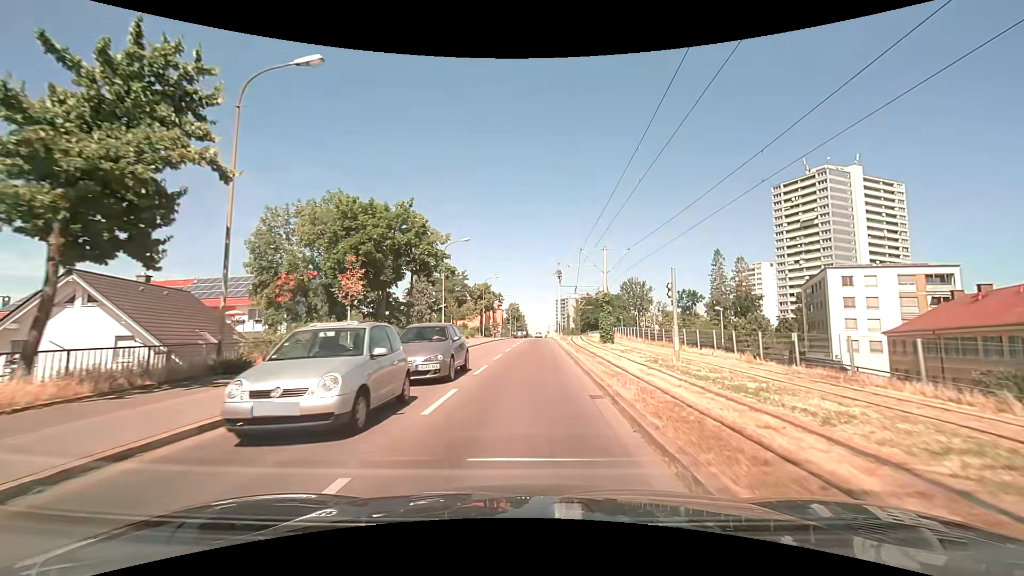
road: tertiary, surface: asphalt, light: Day
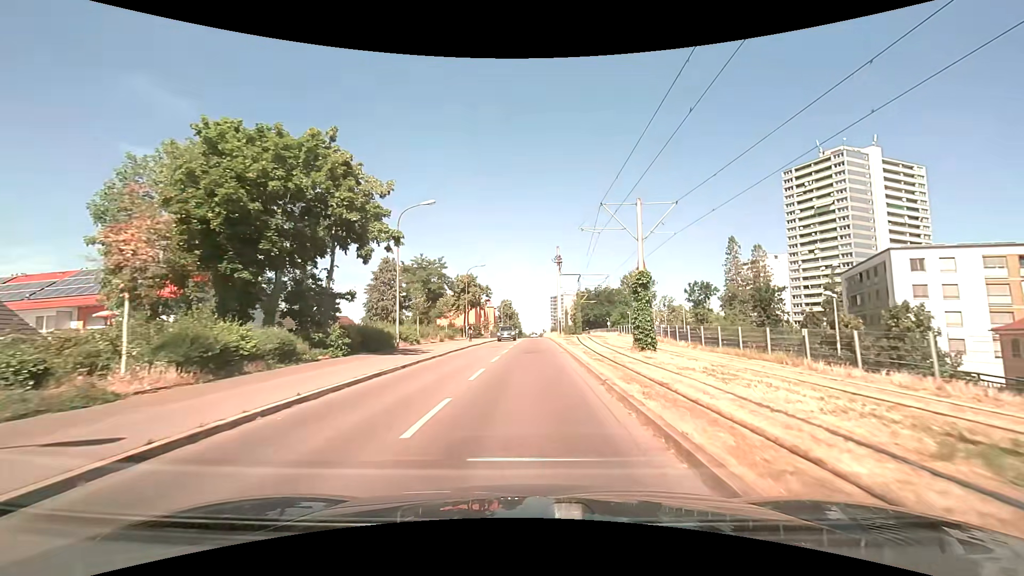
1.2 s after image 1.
(+0.2, +13.6) m; +1°
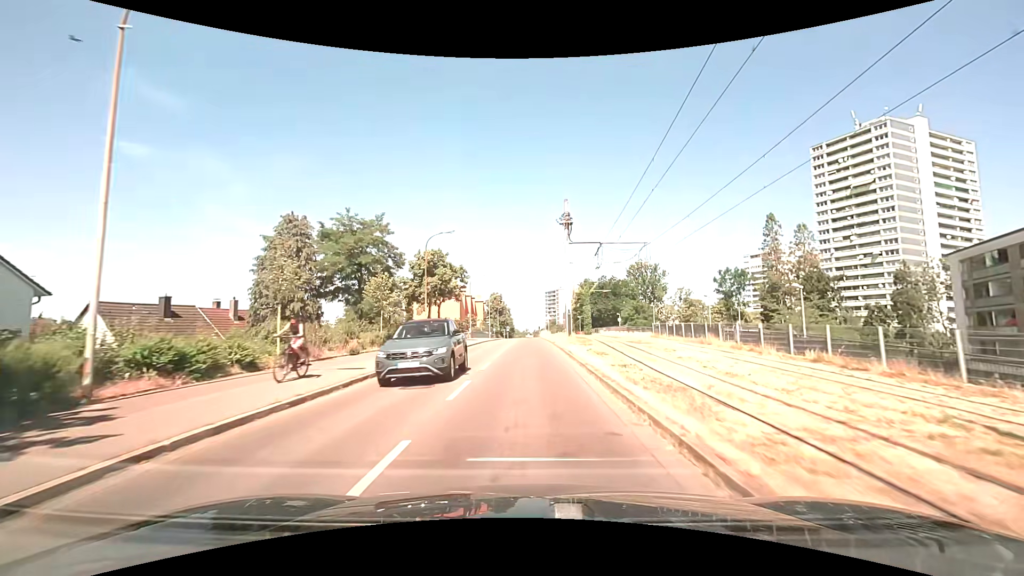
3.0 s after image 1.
(+0.2, +21.3) m; +1°
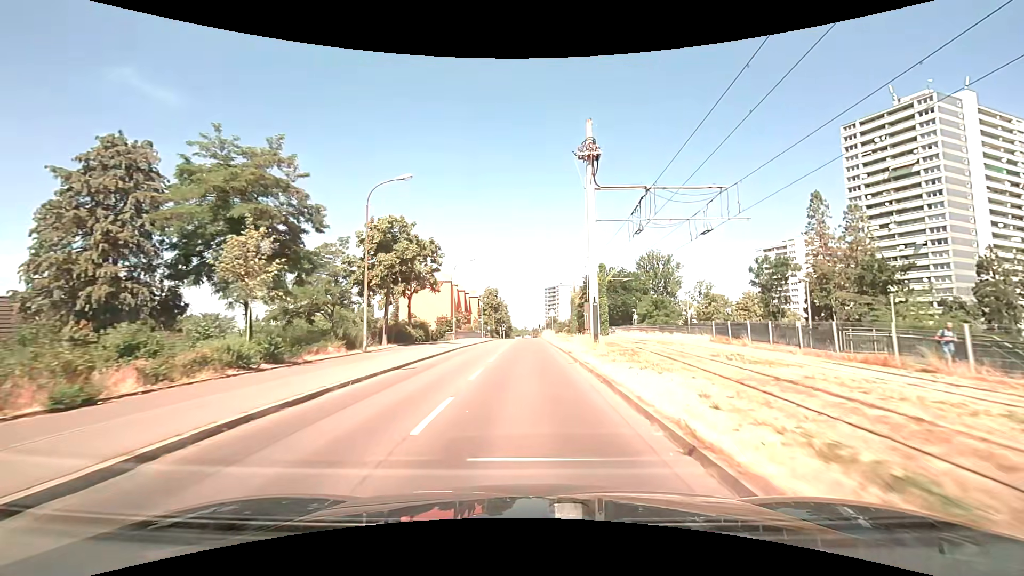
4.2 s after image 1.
(0.0, +14.8) m; 0°
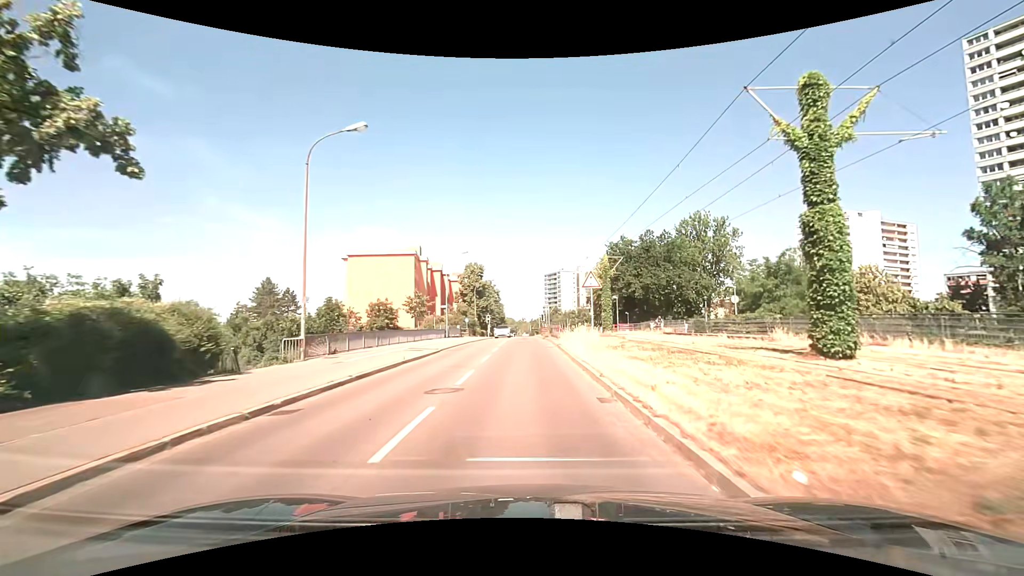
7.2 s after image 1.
(+0.2, +37.4) m; +1°
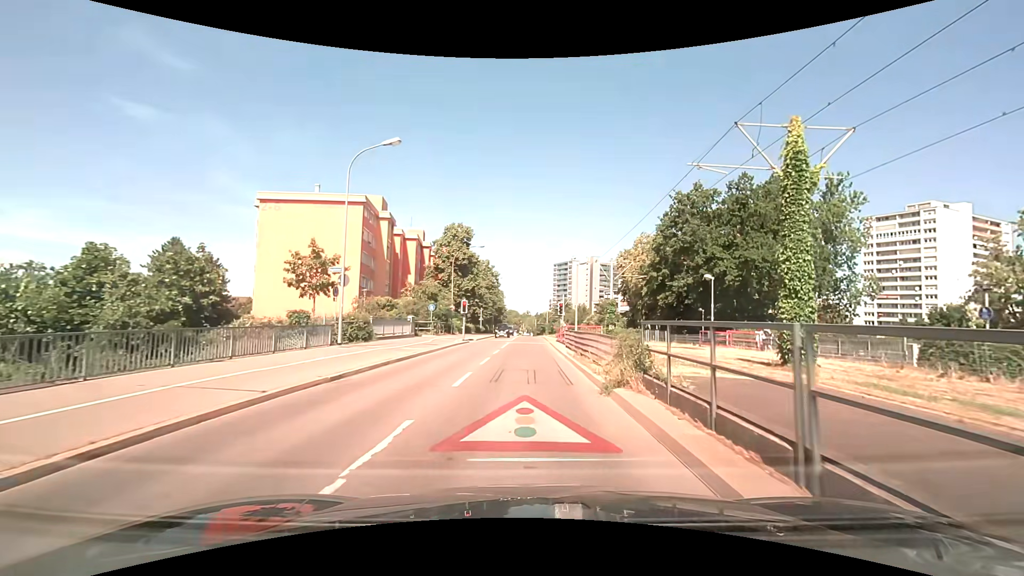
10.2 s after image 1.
(-0.3, +30.7) m; -1°
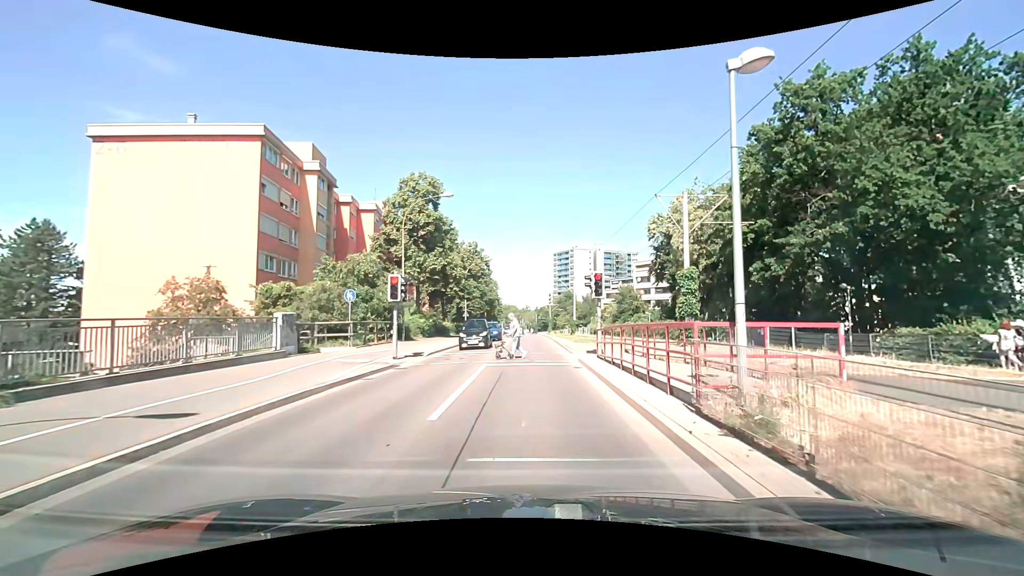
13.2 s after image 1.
(+0.1, +20.5) m; +1°
(0, +10) (0, +20) (0, +30) (0, +40) (0, +50) (0, +60) (0, +70) (0, +80) (0, +90) (0, +100) m
